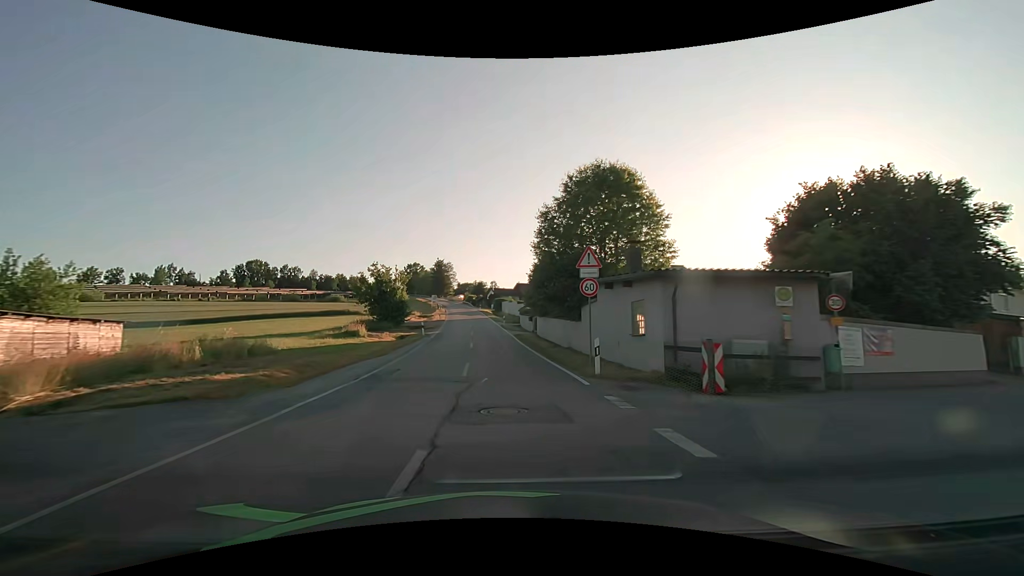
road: tertiary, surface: asphalt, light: Day
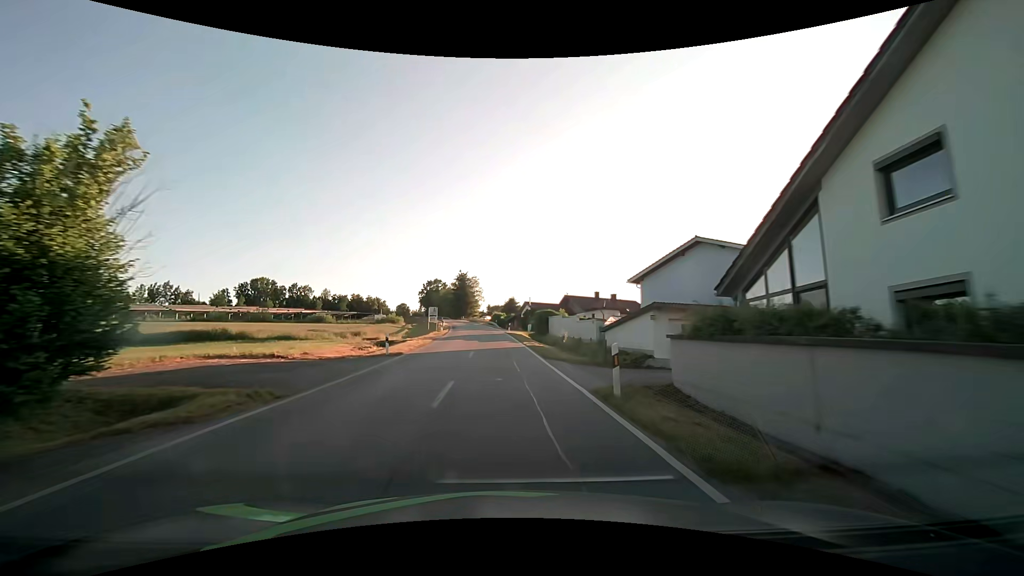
(-1.7, +41.9) m; -4°
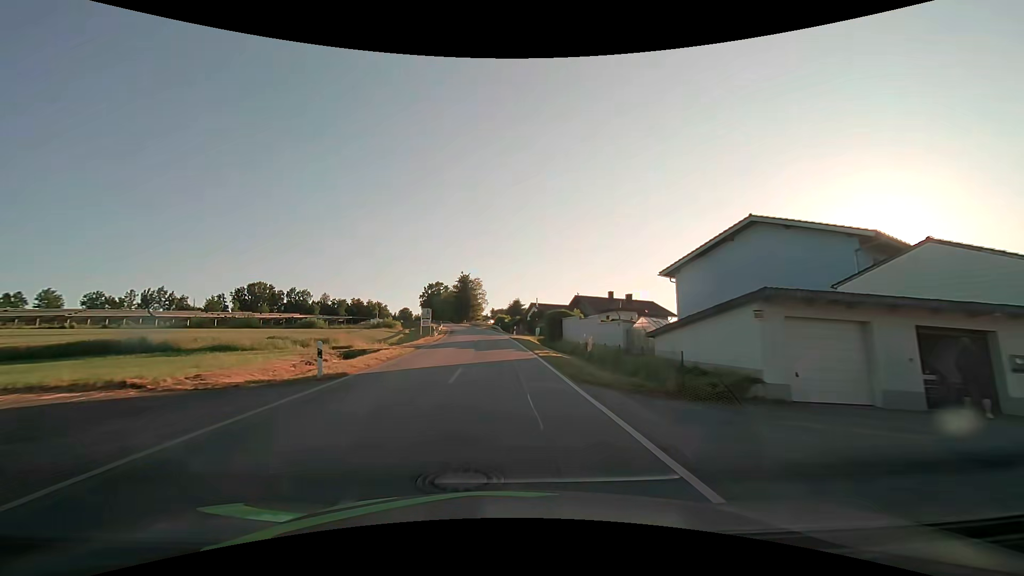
(0.0, +8.5) m; 0°
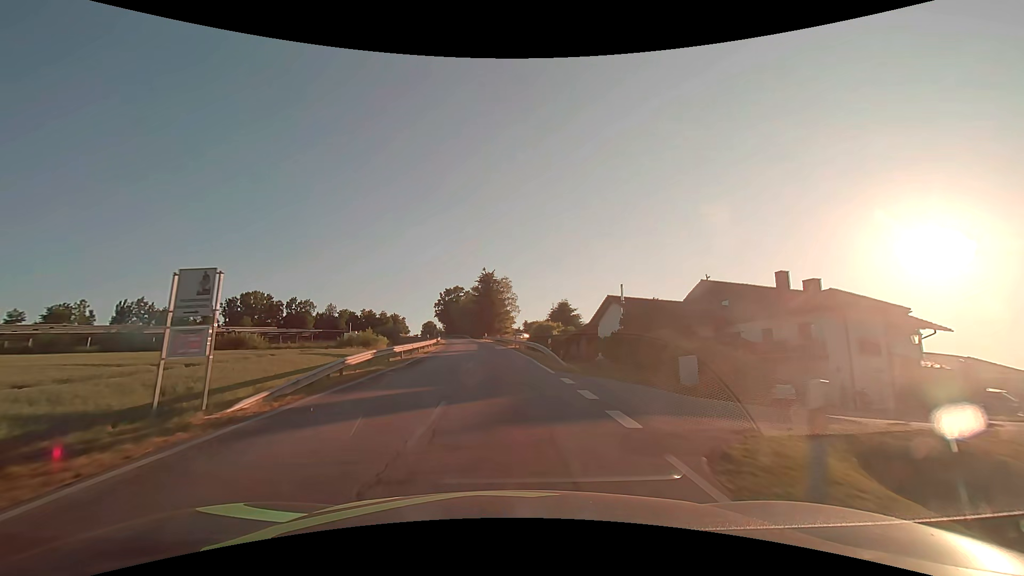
(-1.4, +43.1) m; -4°
(0, +10) (0, +20) (-1, +30) (-1, +40) (-2, +50) (-3, +60) (-4, +70) (-5, +80) (-7, +90) (-9, +100) m
